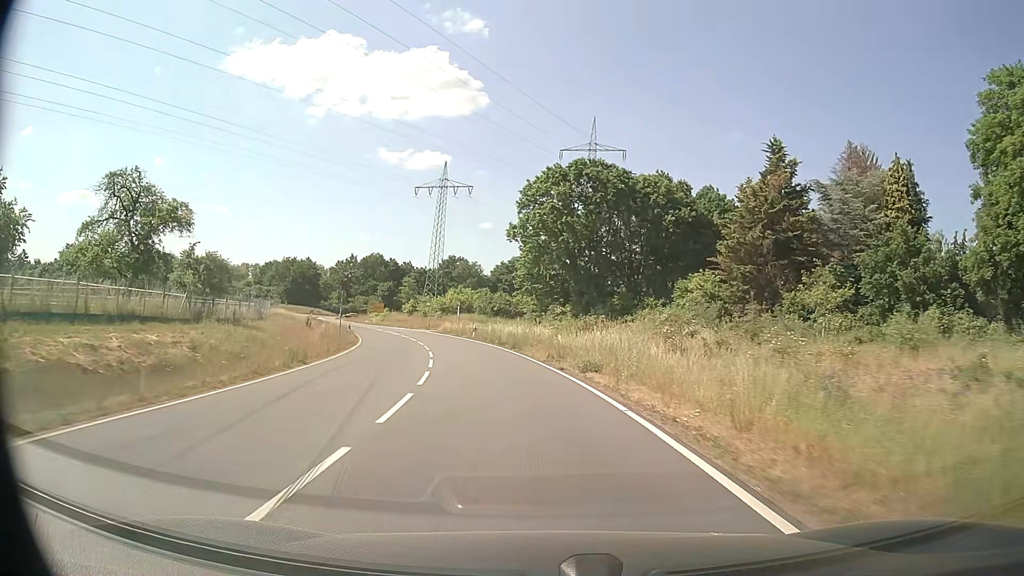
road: secondary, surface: asphalt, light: Day
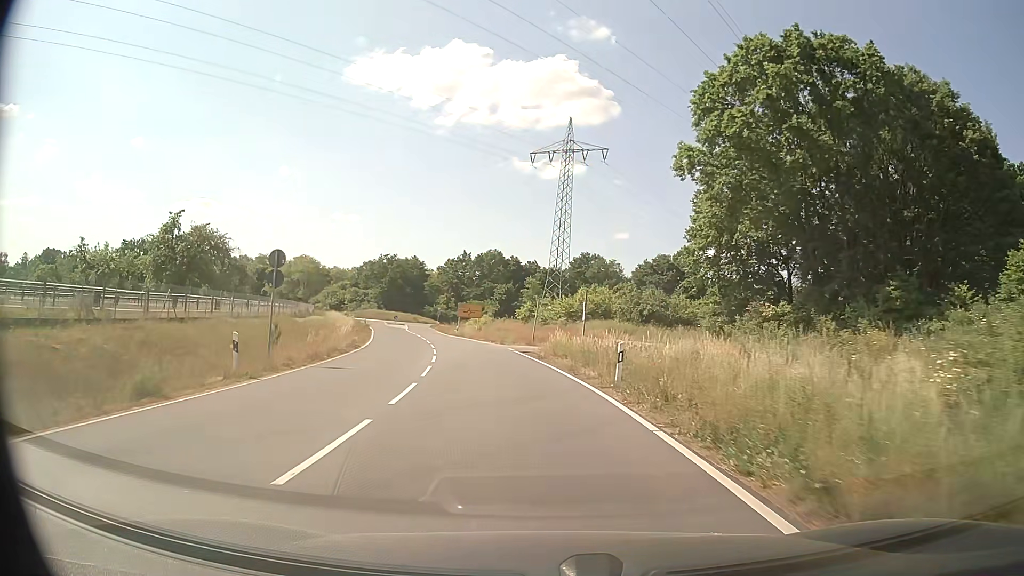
(-3.2, +32.8) m; -12°
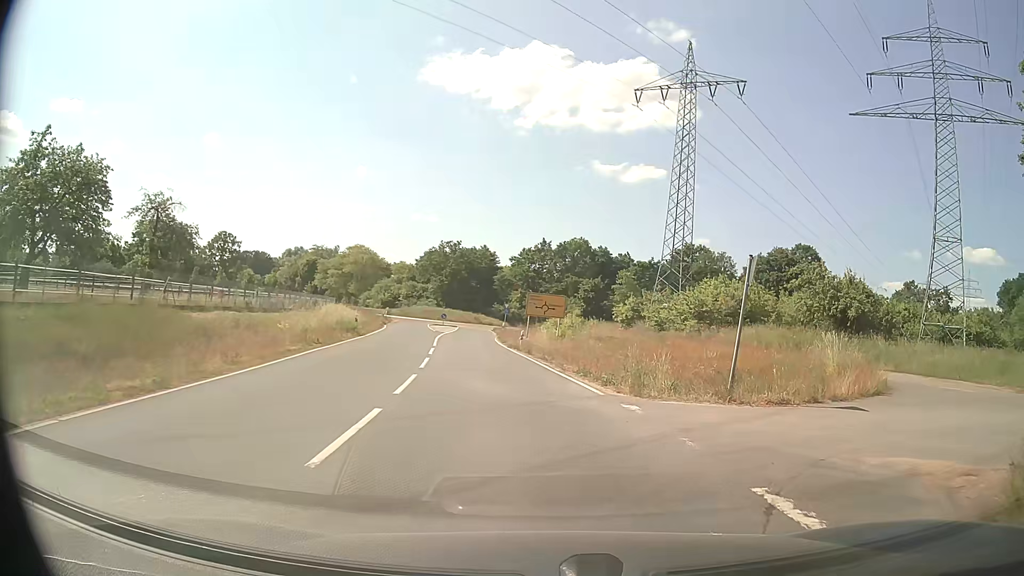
(-2.6, +28.1) m; -7°
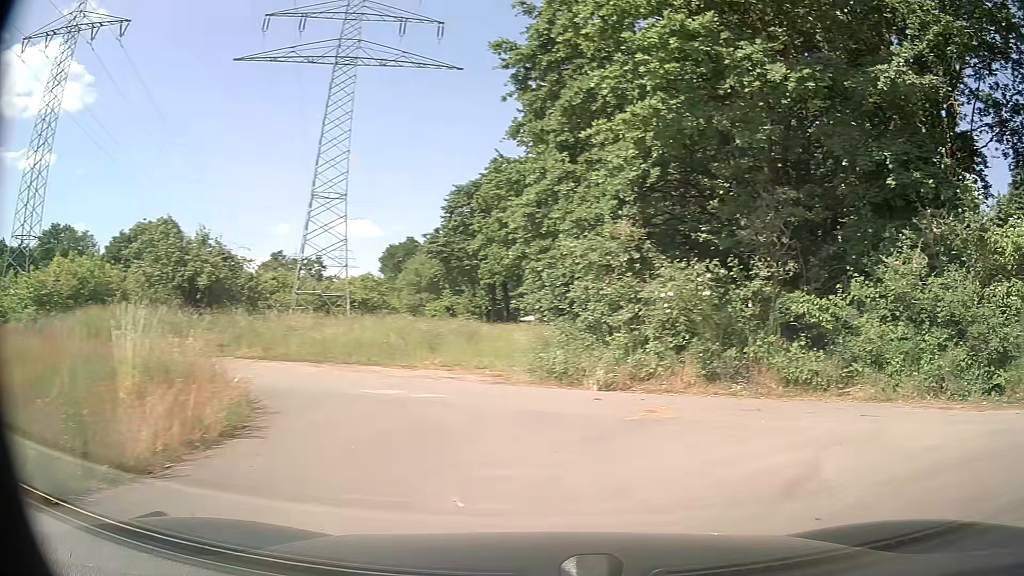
(+3.3, +8.9) m; +53°
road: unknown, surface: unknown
